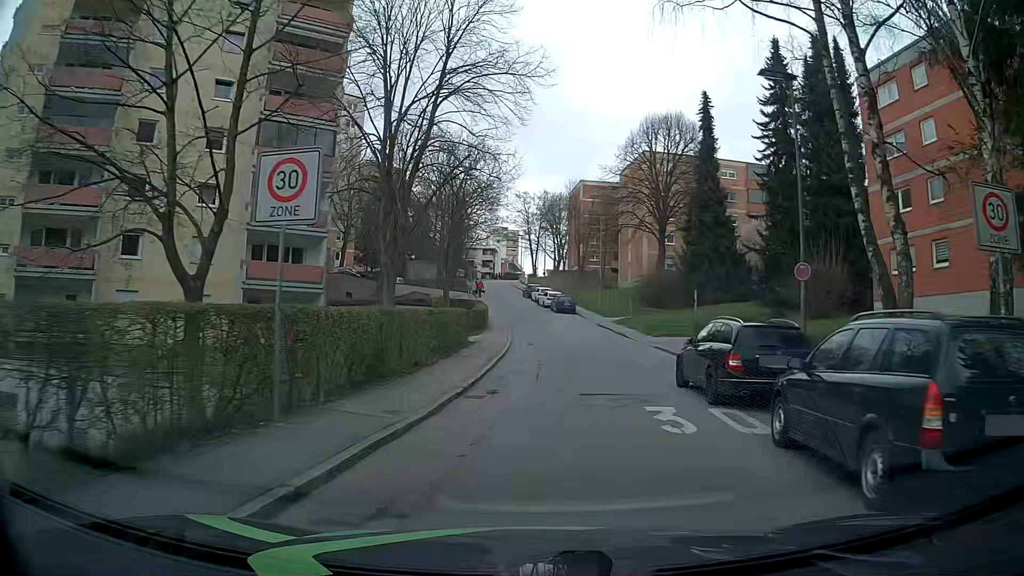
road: residential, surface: asphalt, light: Day
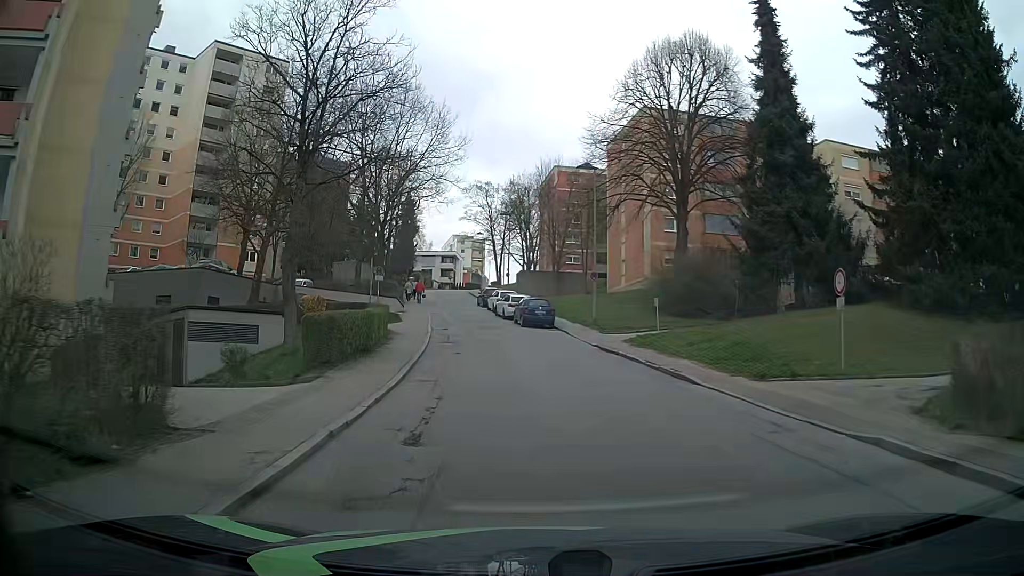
(+0.8, +20.8) m; +3°
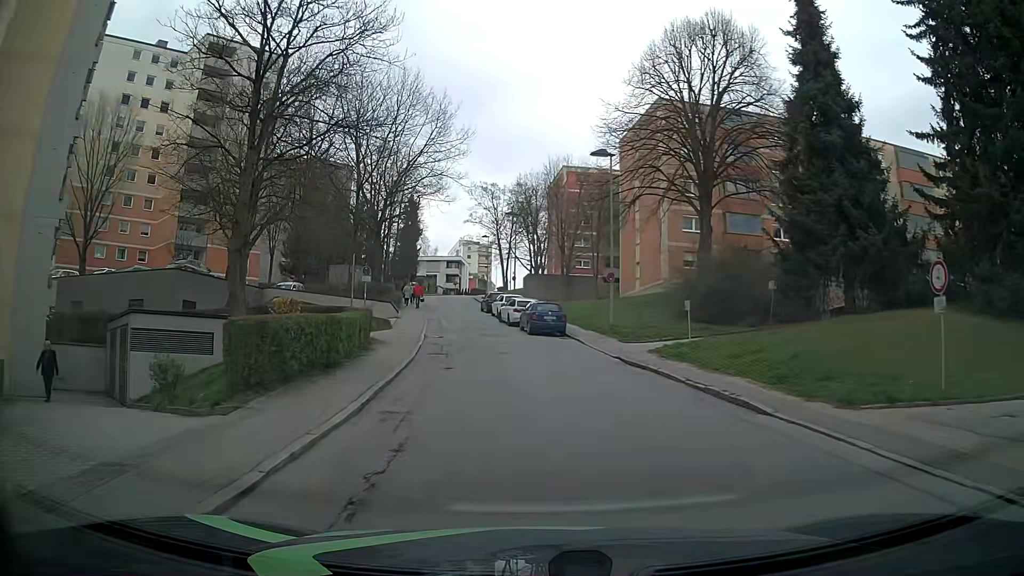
(0.0, +4.0) m; -1°
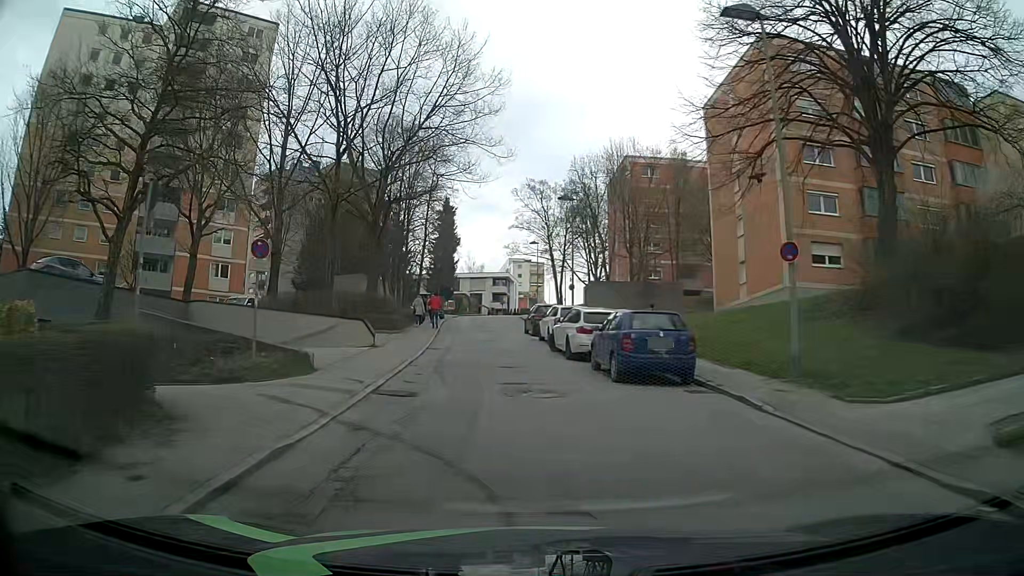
(-0.5, +15.8) m; -4°
(0, +10) (-1, +20) (-2, +30) (-3, +40) (-3, +50) (-3, +60) (-3, +70) (-3, +80) (-1, +90) (0, +100) m
